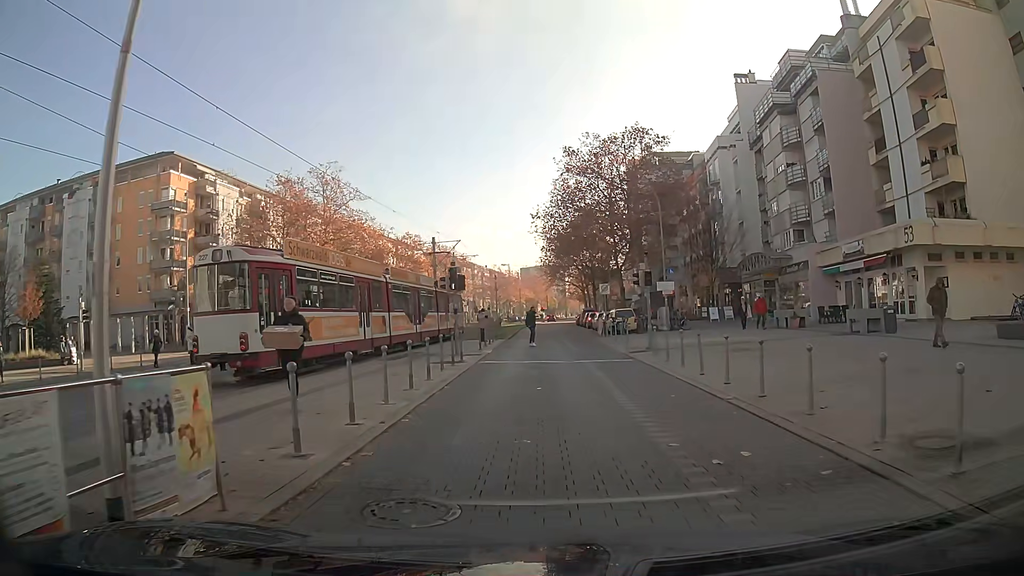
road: tertiary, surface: paving_stones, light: Day
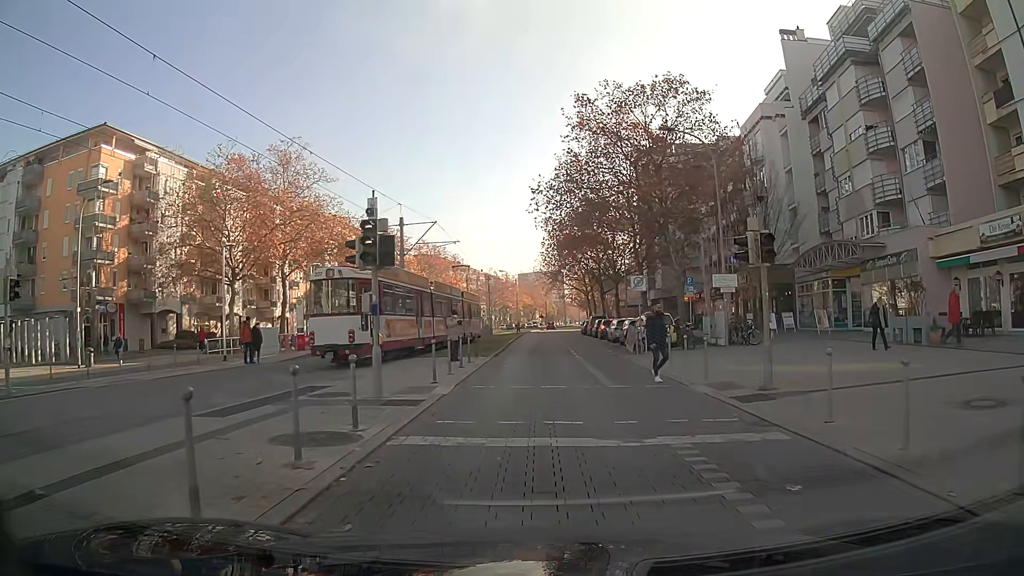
(0.0, +12.5) m; 0°
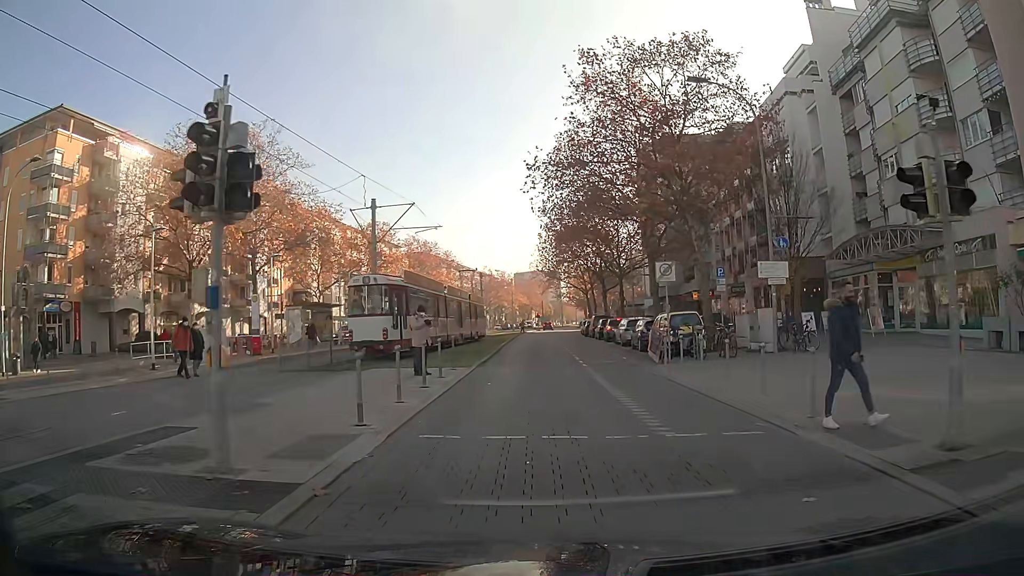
(0.0, +6.0) m; +1°
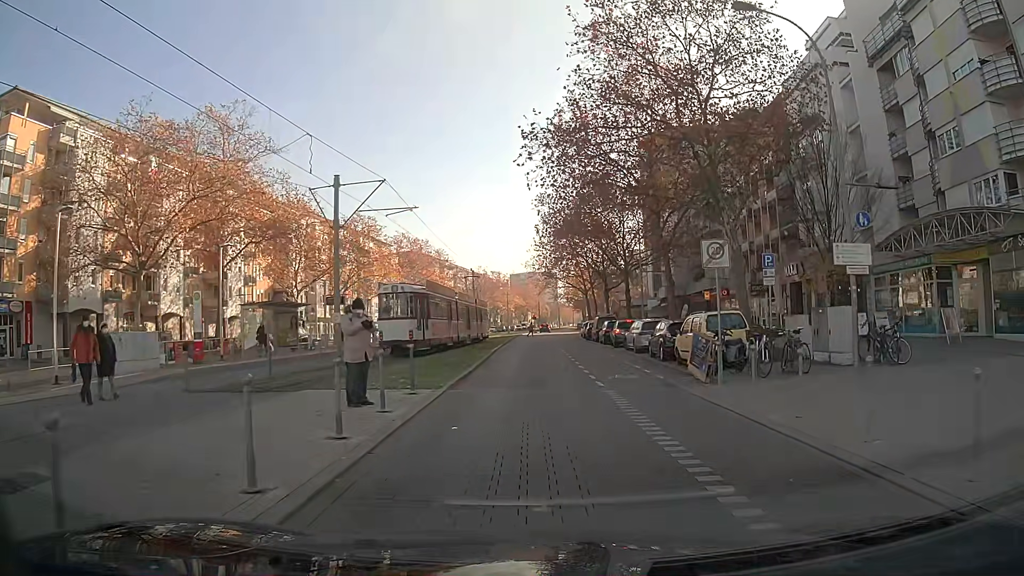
(0.0, +5.8) m; 0°
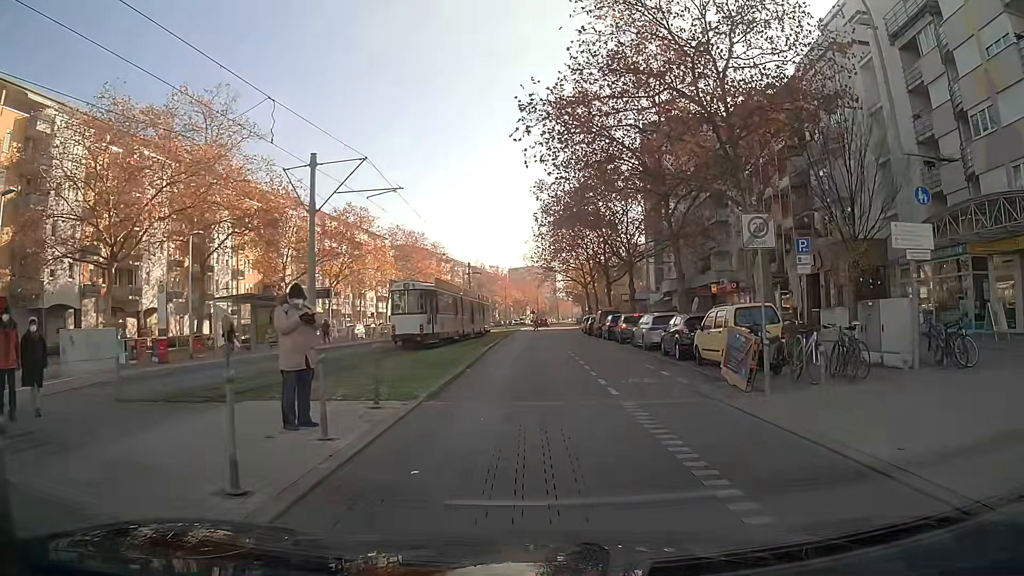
(0.0, +2.8) m; 0°
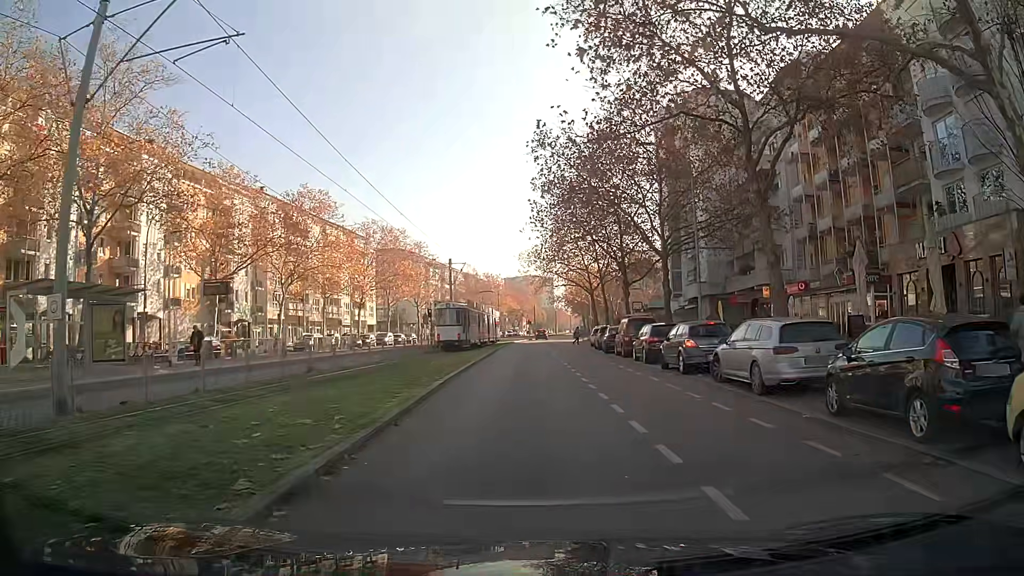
(0.0, +13.9) m; -1°
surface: asphalt
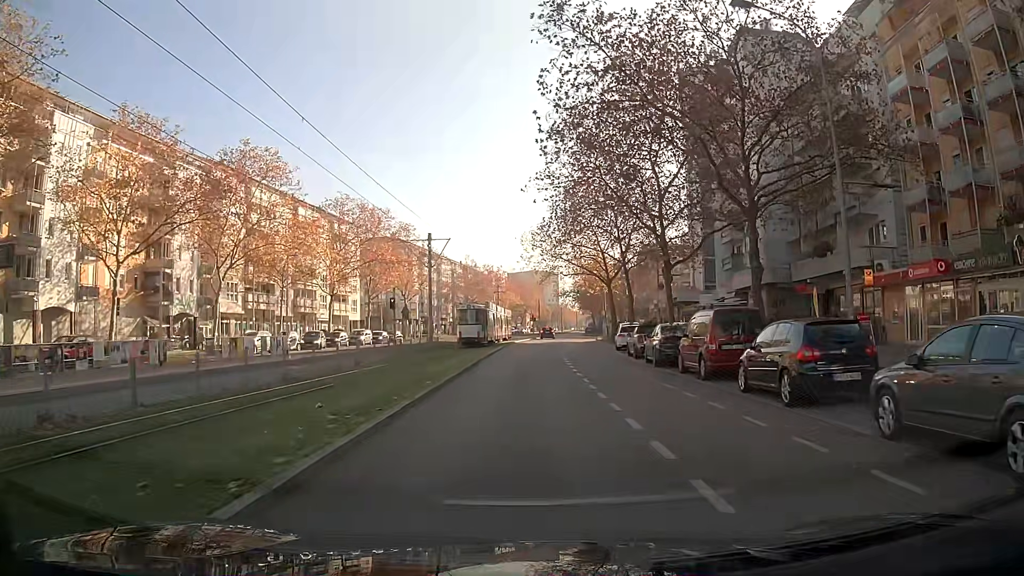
(+0.1, +14.1) m; 0°
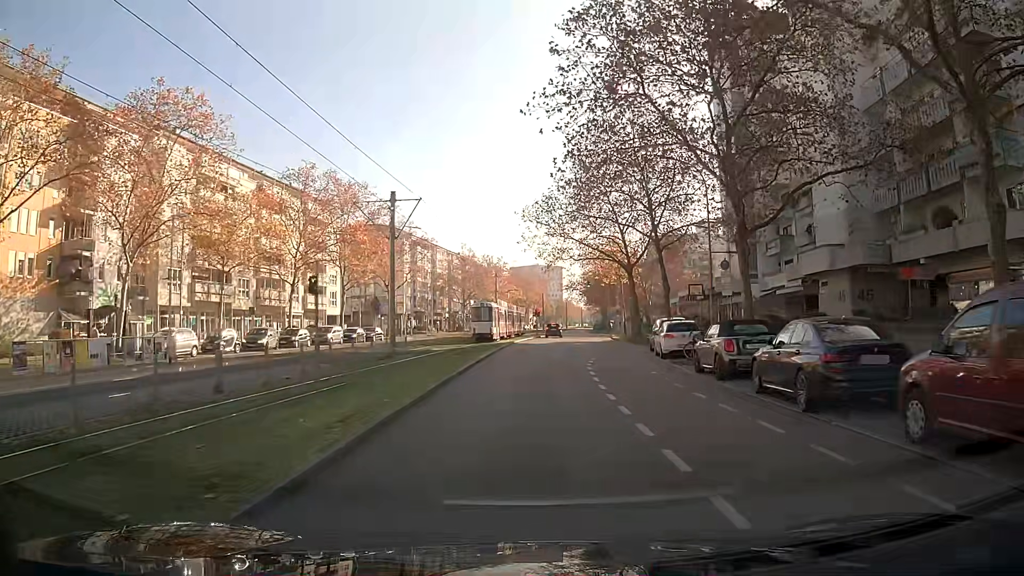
(+0.1, +12.7) m; 0°
(0, +10) (+1, +20) (+2, +30) (+3, +40) (+4, +50) (+4, +60) (+5, +70) (+6, +80) (+6, +90) (+6, +100) m
